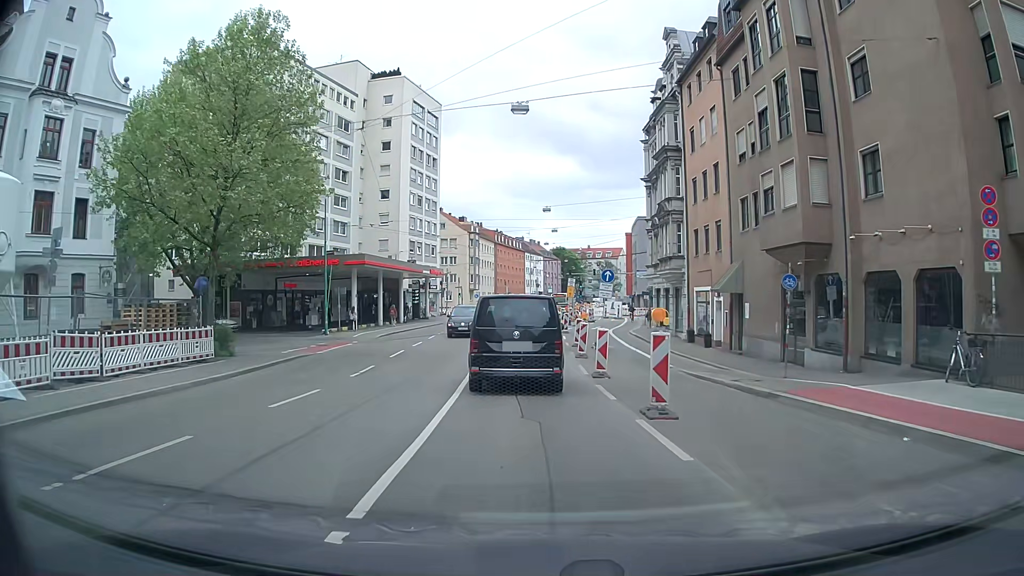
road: tertiary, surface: asphalt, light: Day
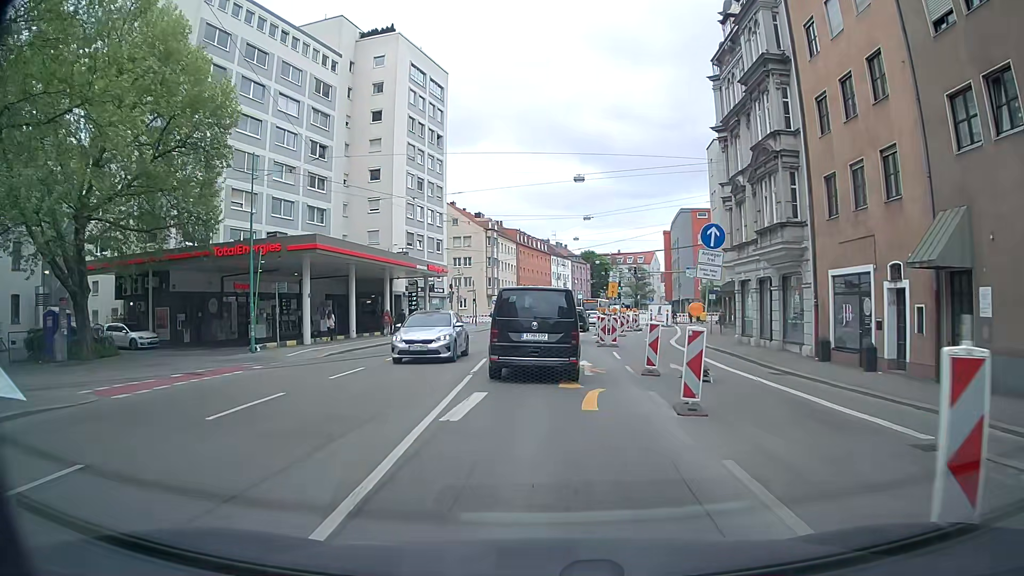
(-0.7, +14.8) m; -4°
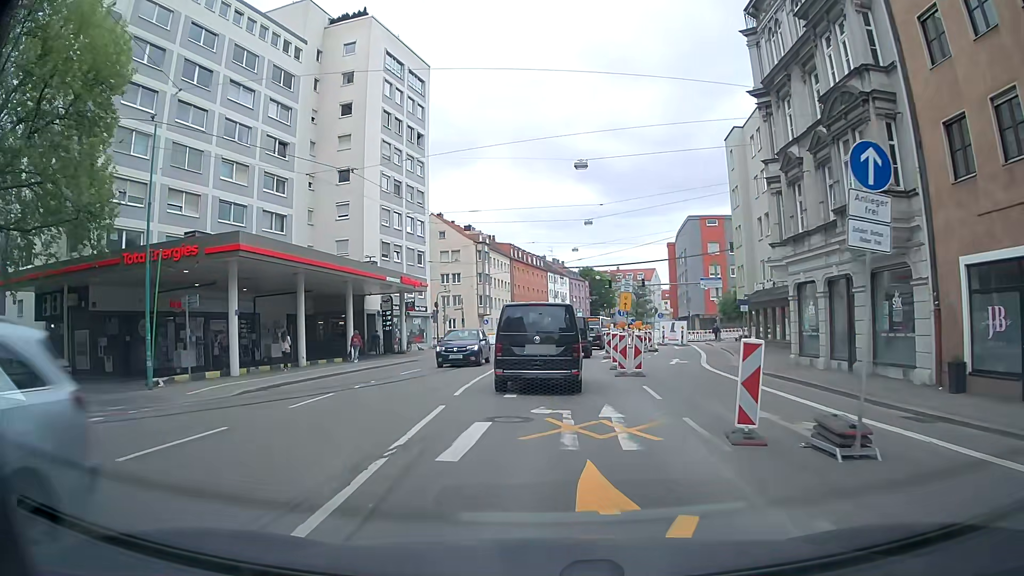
(+0.1, +8.1) m; 0°
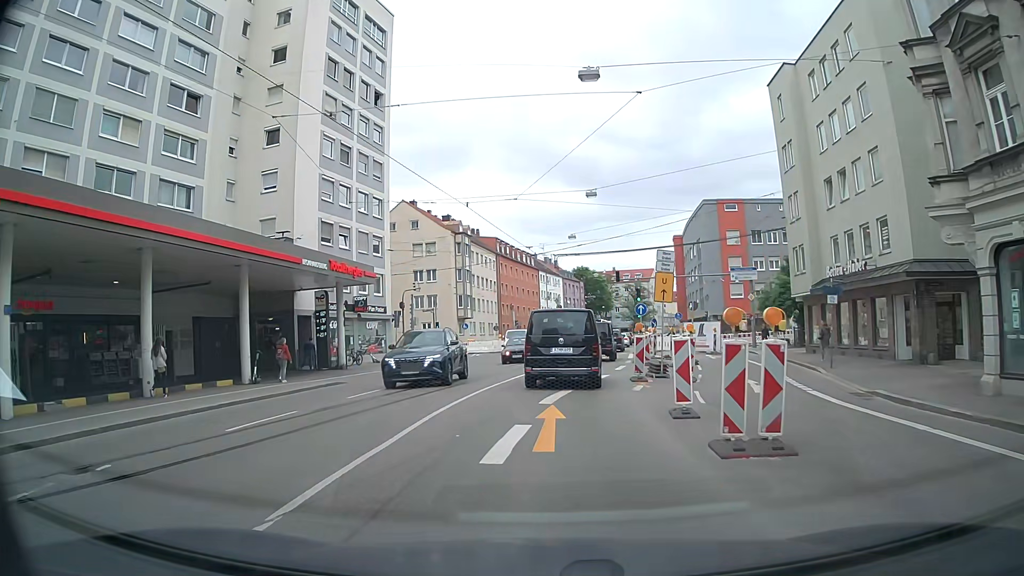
(+0.1, +12.8) m; 0°
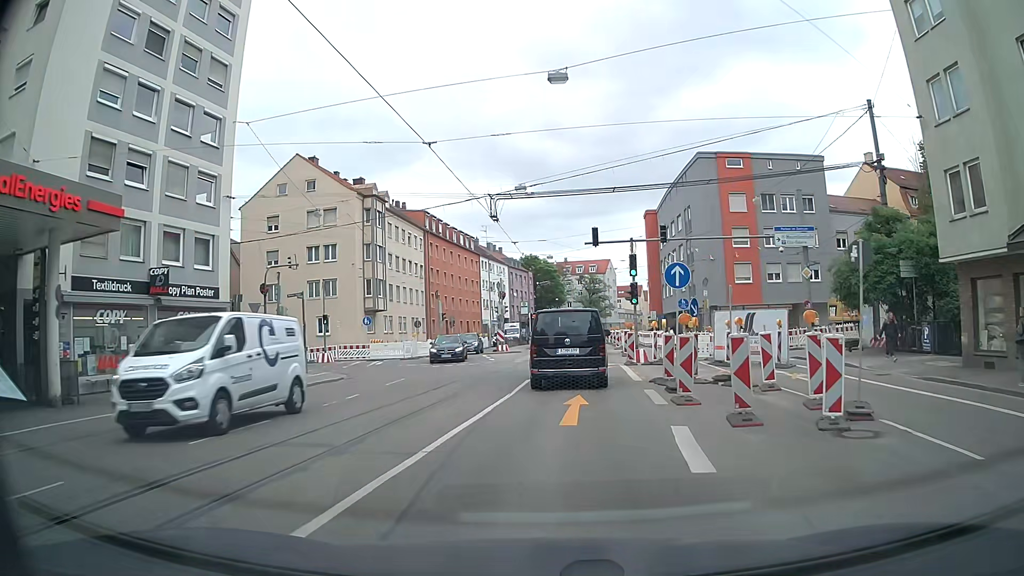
(+0.9, +18.9) m; +5°
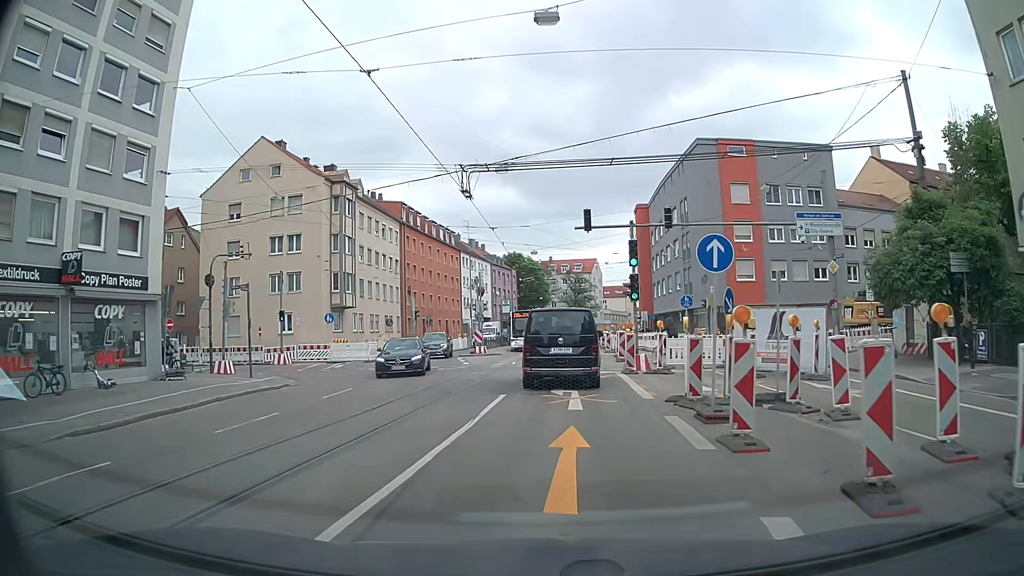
(0.0, +4.6) m; 0°
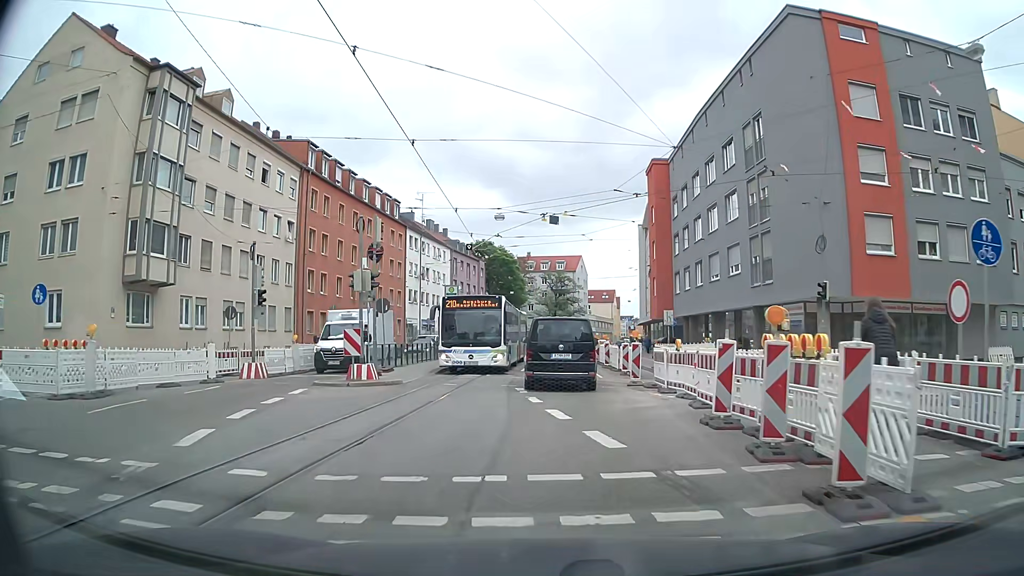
(+0.9, +23.4) m; +2°
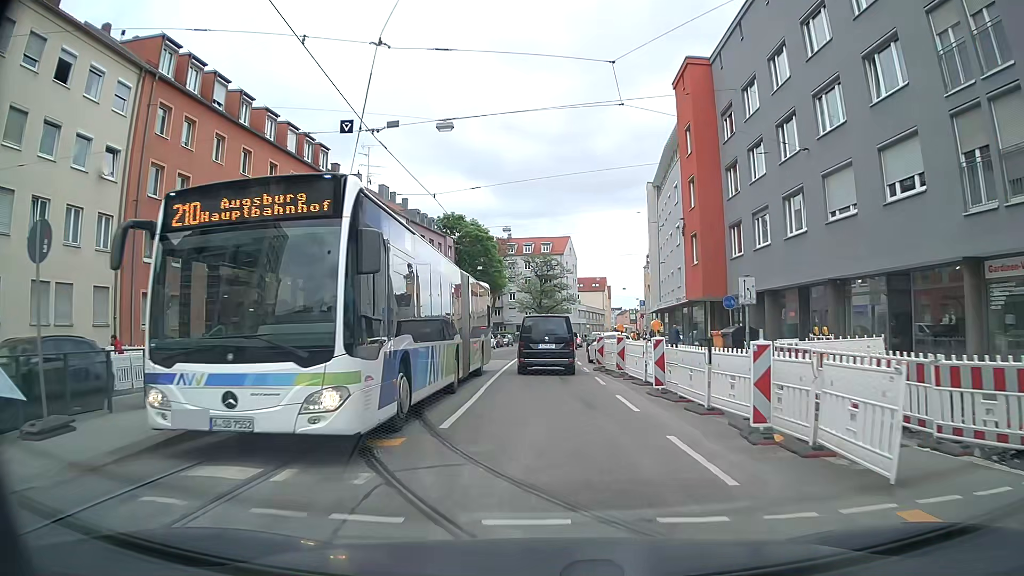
(+0.6, +18.7) m; +2°
